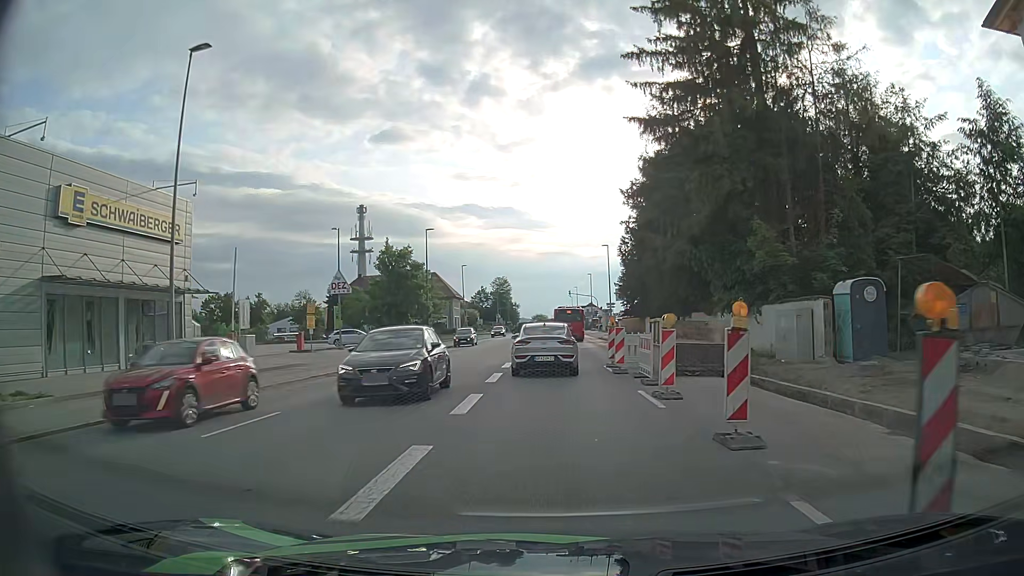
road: tertiary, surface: asphalt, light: Day
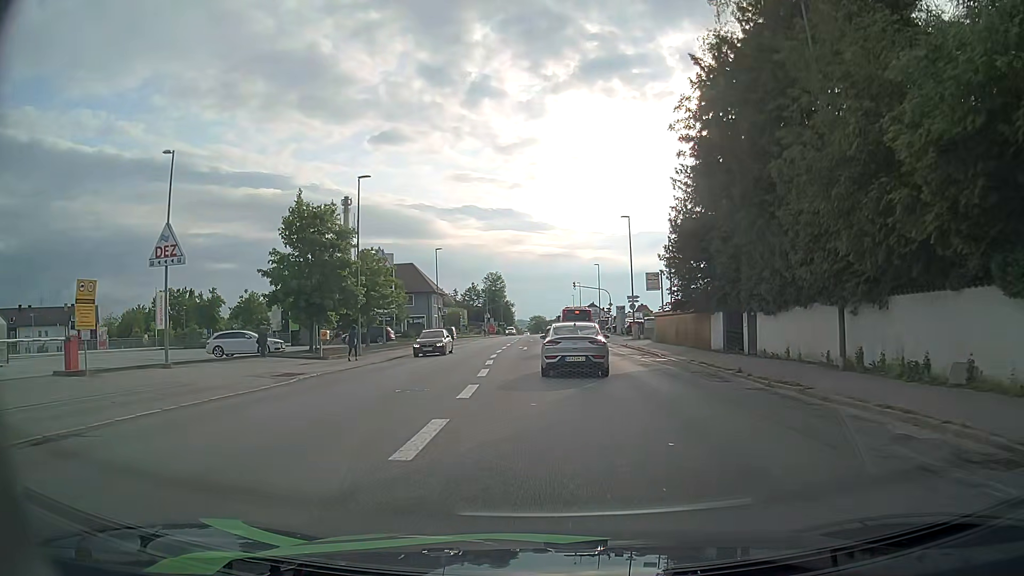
(0.0, +21.9) m; 0°
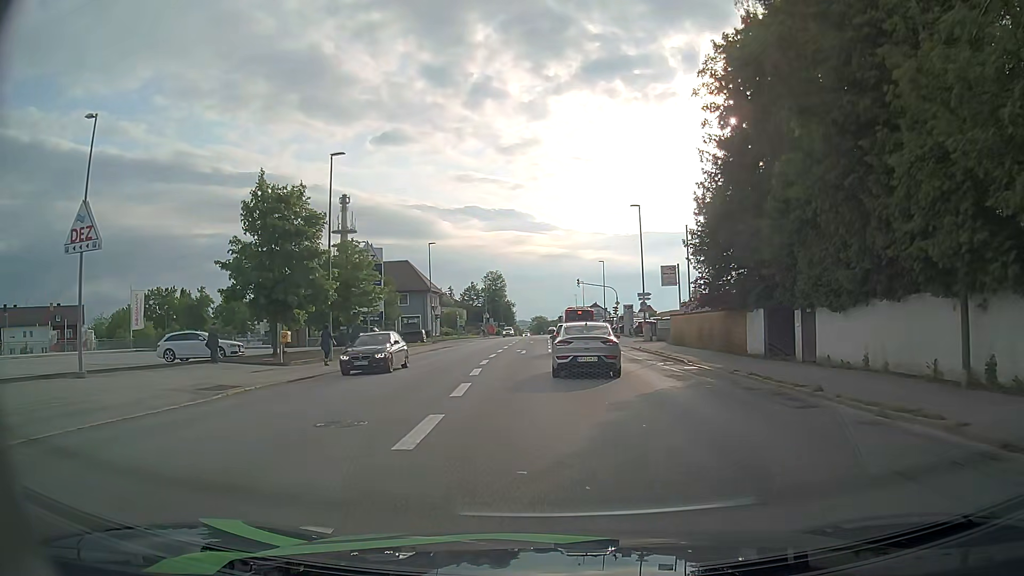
(0.0, +5.5) m; 0°
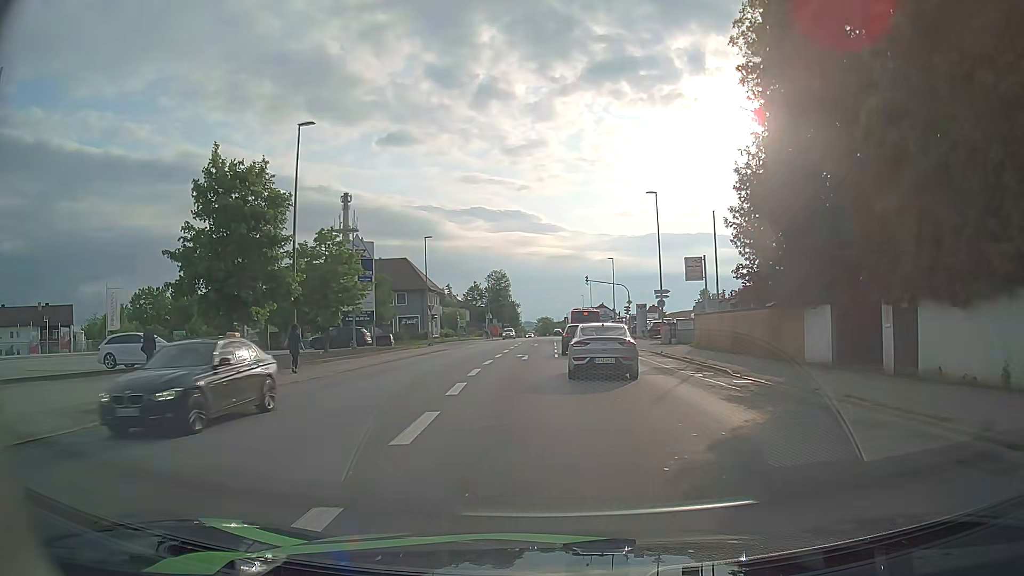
(-0.1, +5.5) m; -1°
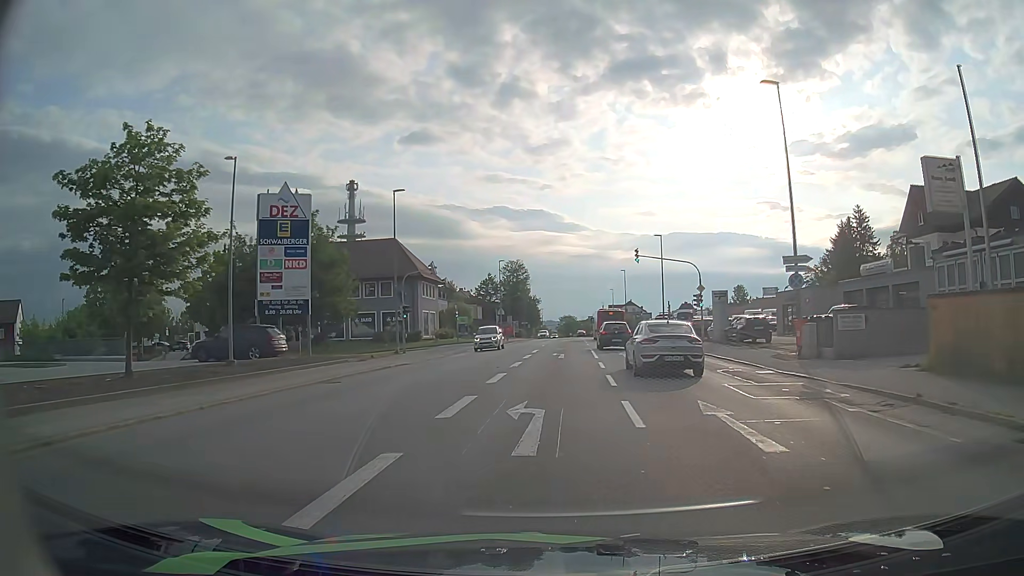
(-0.6, +21.8) m; -2°
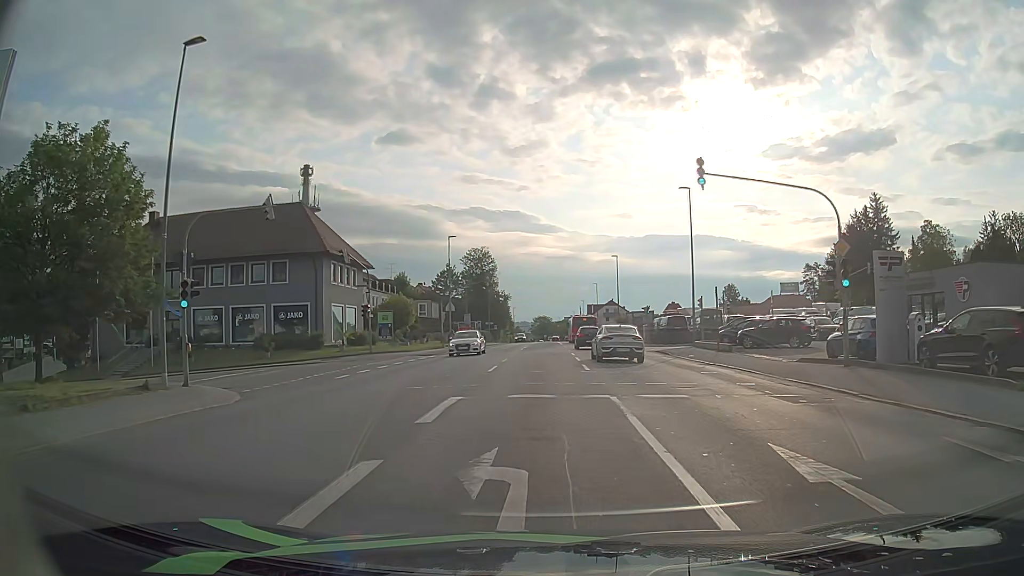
(+0.5, +24.5) m; +2°
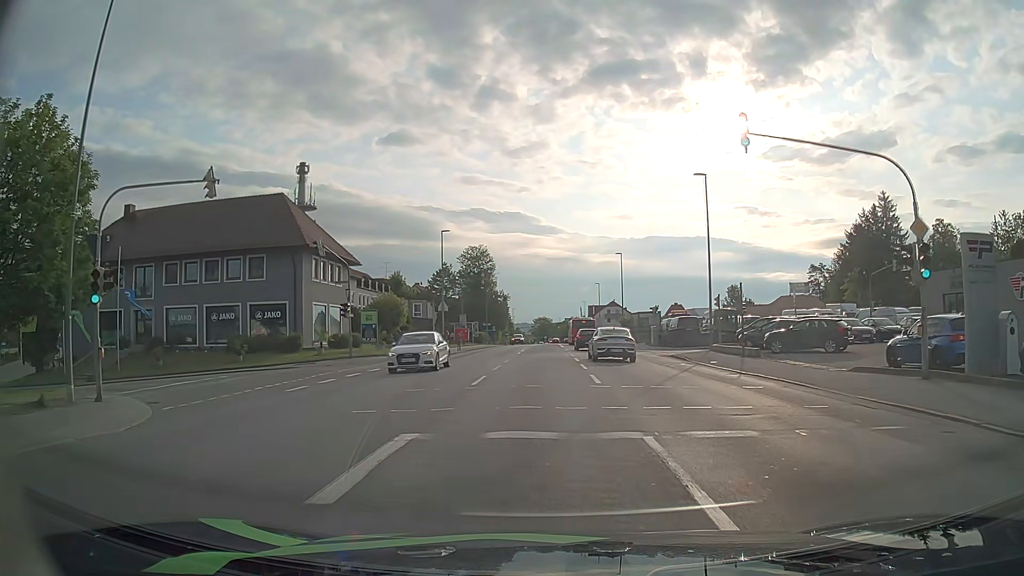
(0.0, +4.4) m; -1°
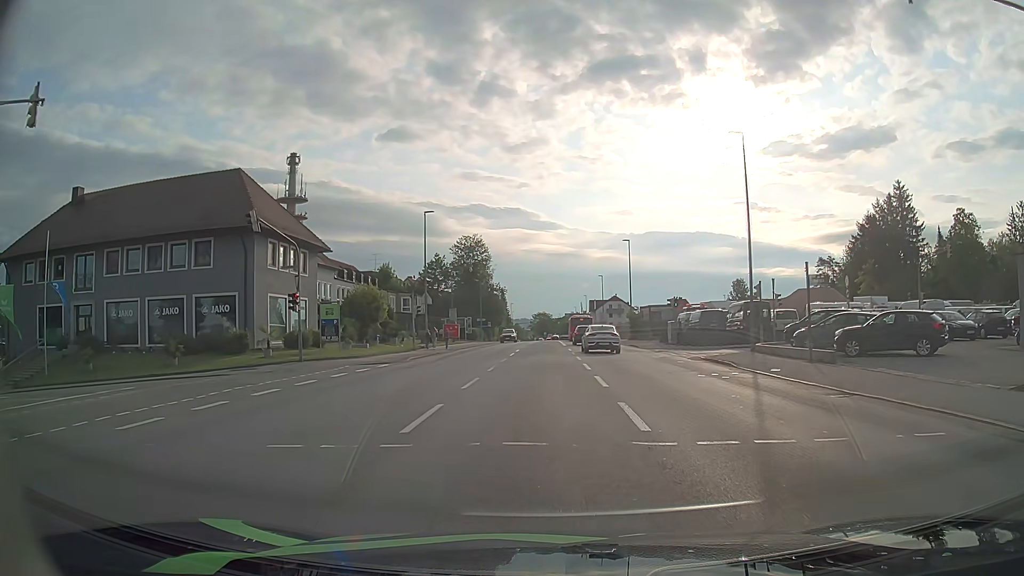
(0.0, +7.9) m; +1°
